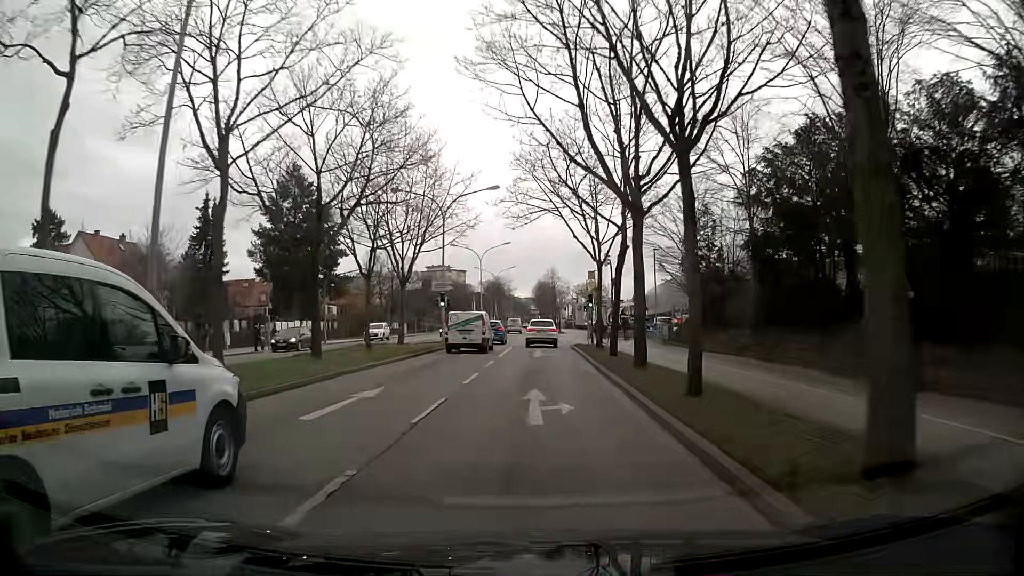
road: primary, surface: asphalt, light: Day
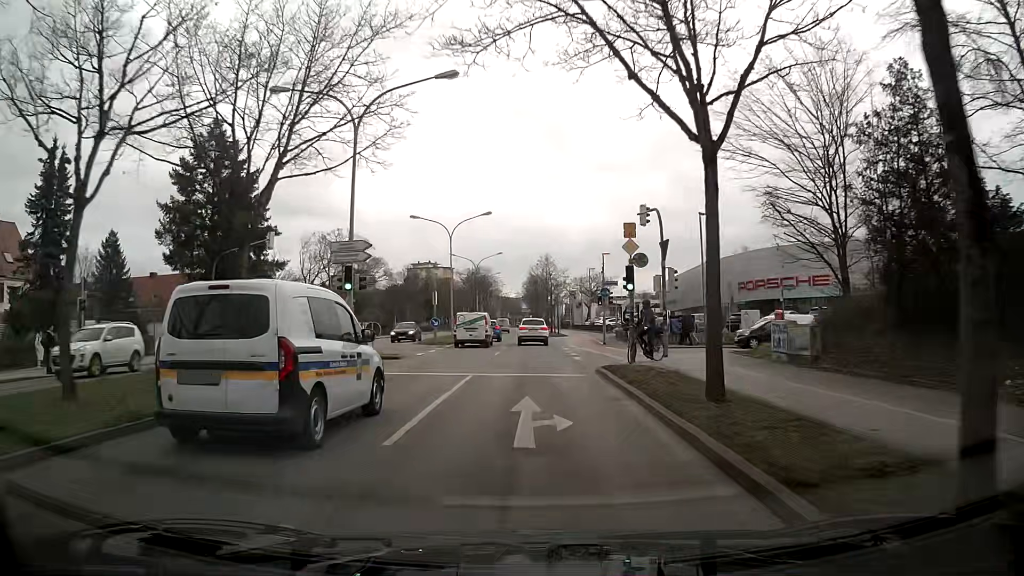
(+0.2, +19.8) m; +1°
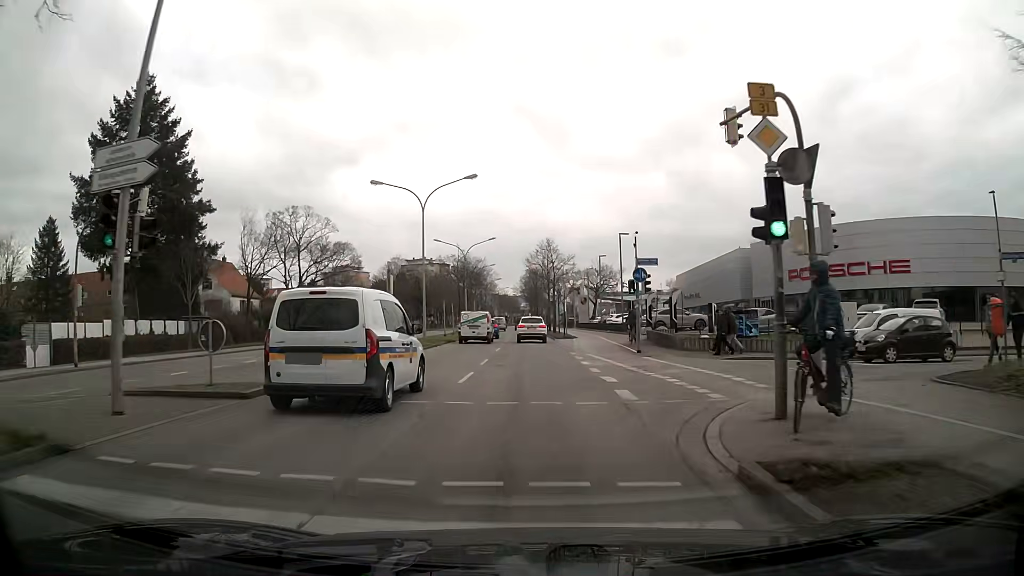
(-0.1, +13.3) m; -1°
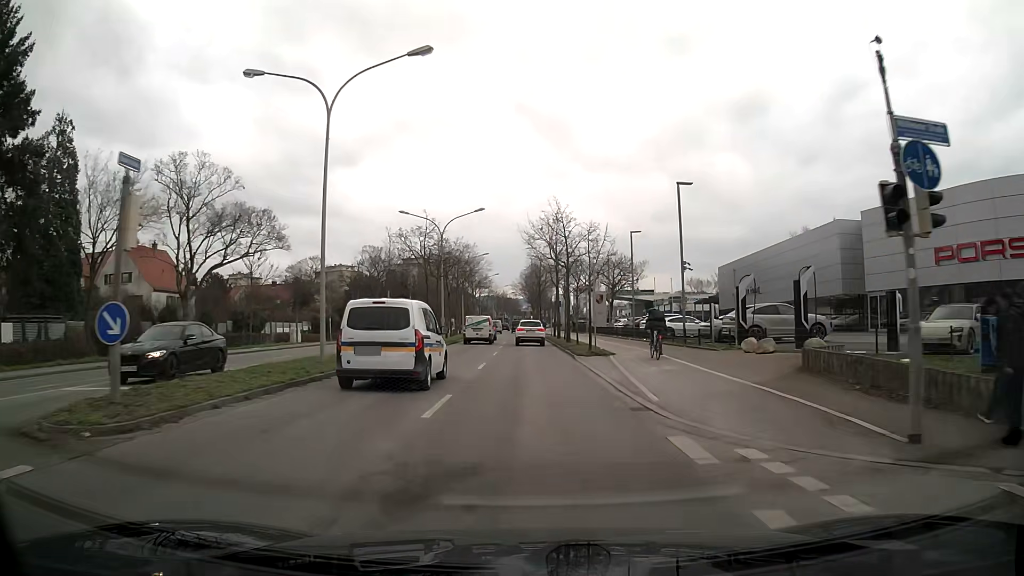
(0.0, +20.1) m; 0°
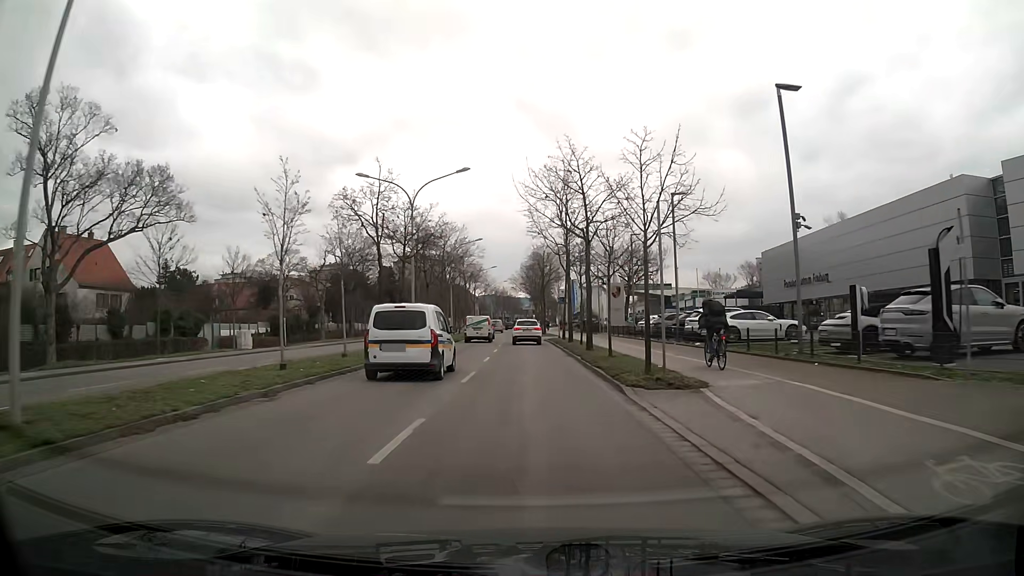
(0.0, +13.6) m; 0°
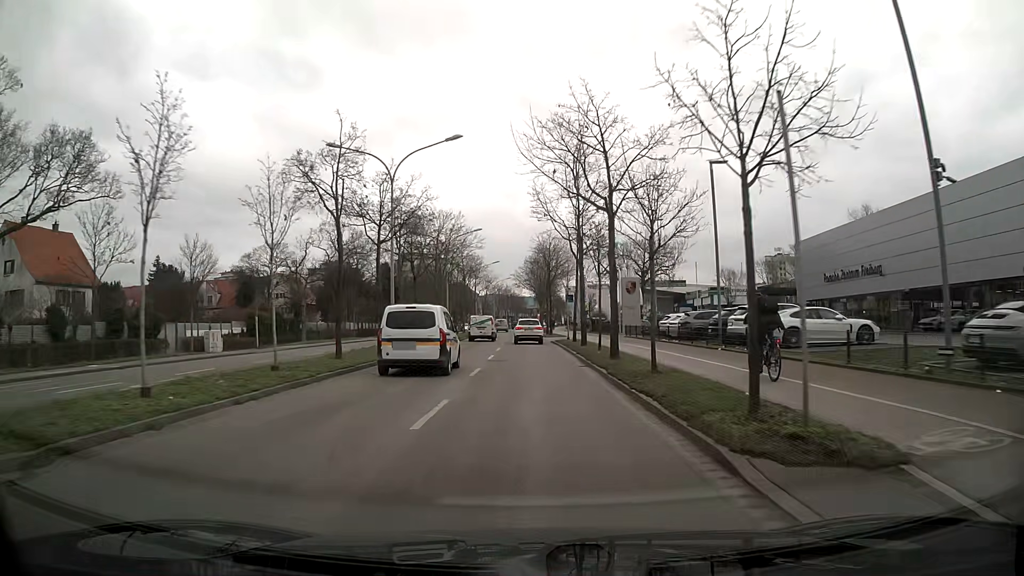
(0.0, +6.8) m; -1°
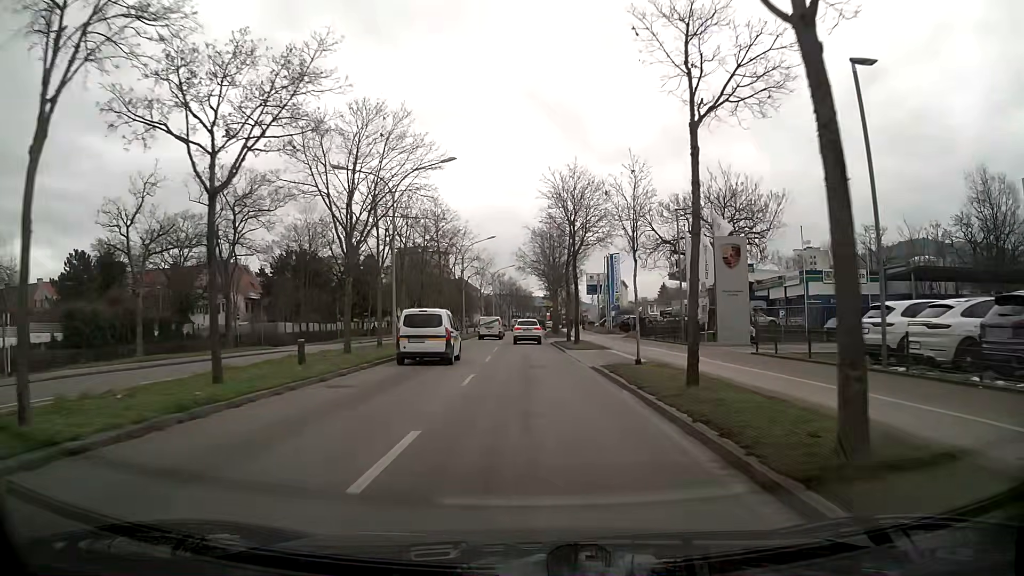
(0.0, +27.3) m; 0°
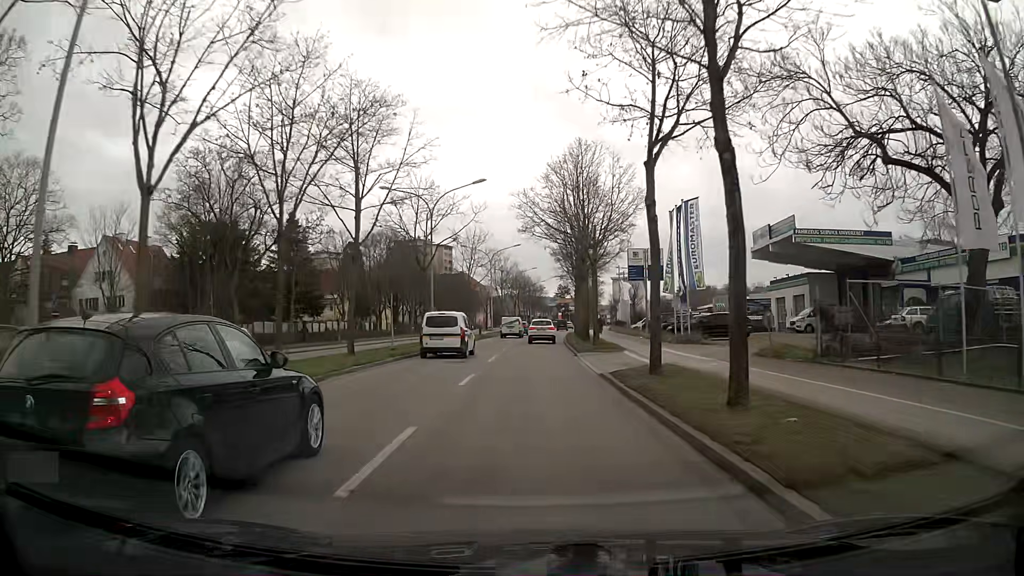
(-0.4, +27.5) m; -1°
(0, +10) (0, +20) (0, +30) (0, +40) (0, +50) (0, +60) (0, +70) (0, +80) (0, +90) (+1, +100) m
